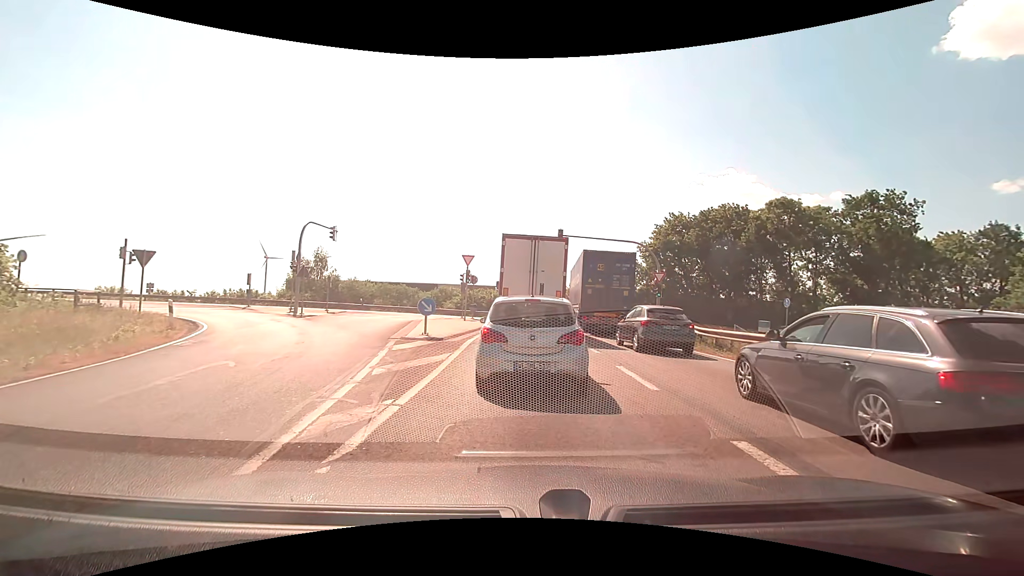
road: motorway_link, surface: asphalt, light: Day
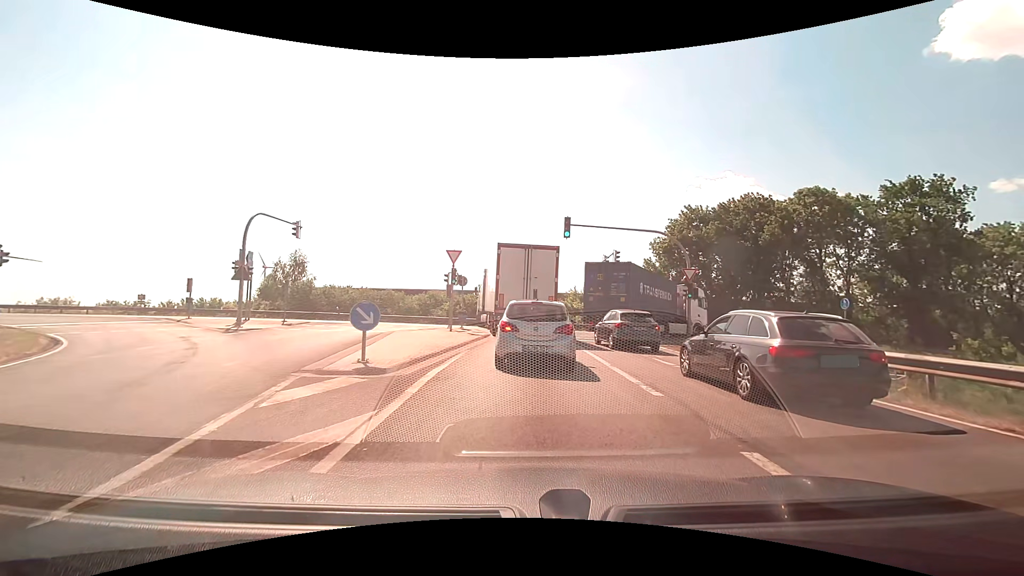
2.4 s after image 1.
(+0.2, +6.7) m; +2°
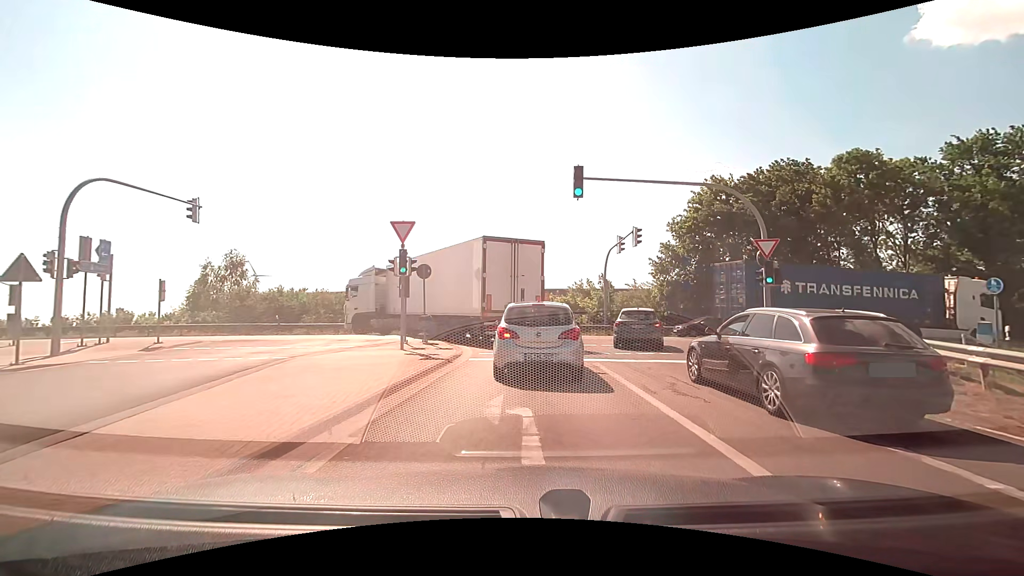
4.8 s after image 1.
(+0.1, +9.6) m; +1°
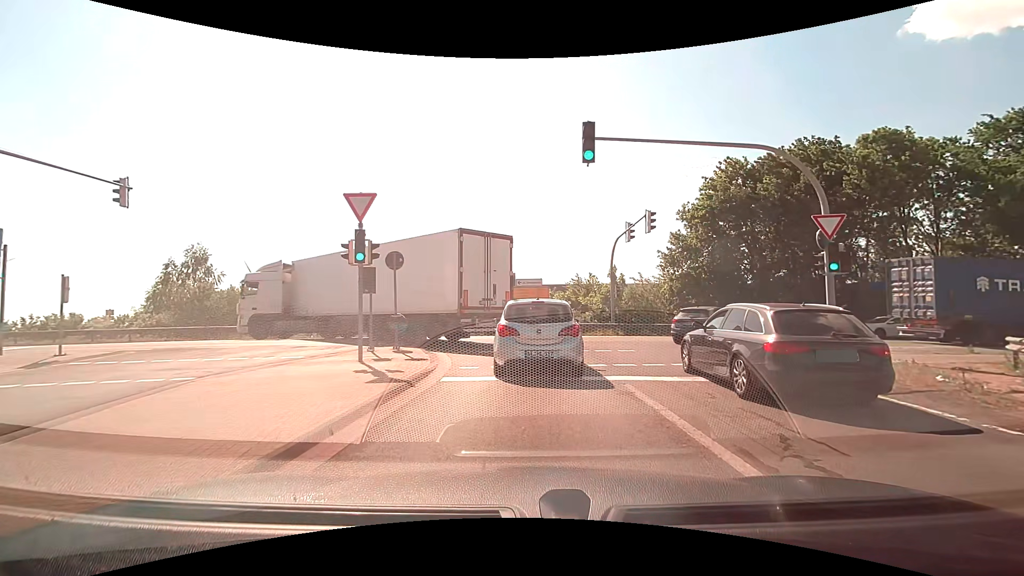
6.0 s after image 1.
(0.0, +4.0) m; 0°
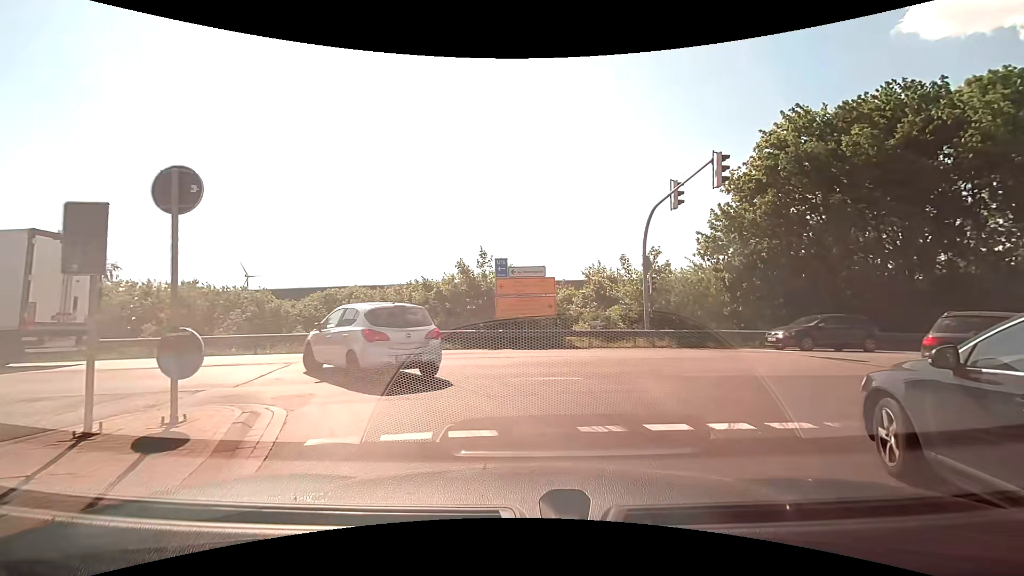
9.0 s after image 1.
(+0.1, +9.8) m; +1°
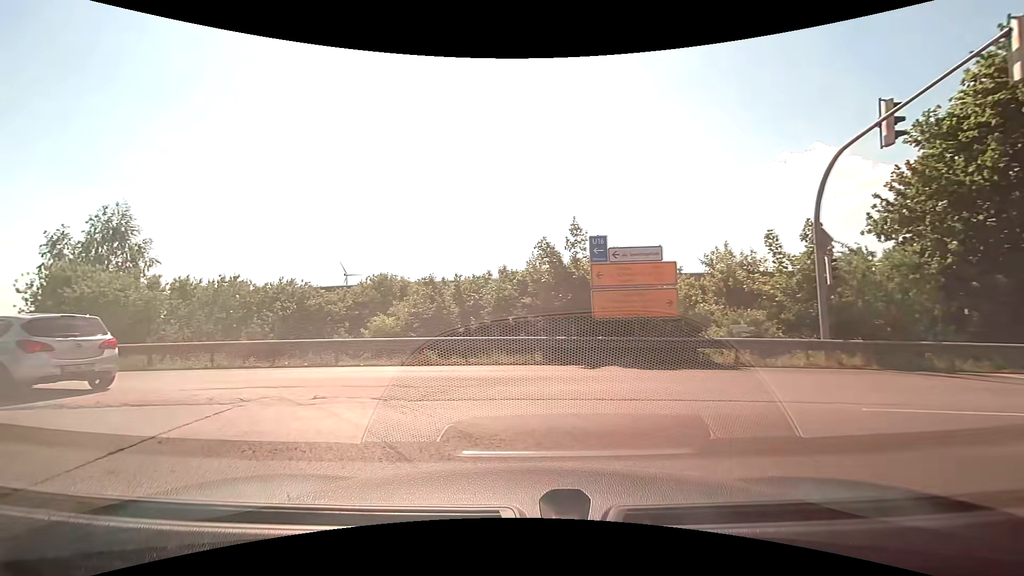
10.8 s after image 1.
(-0.4, +6.5) m; -10°
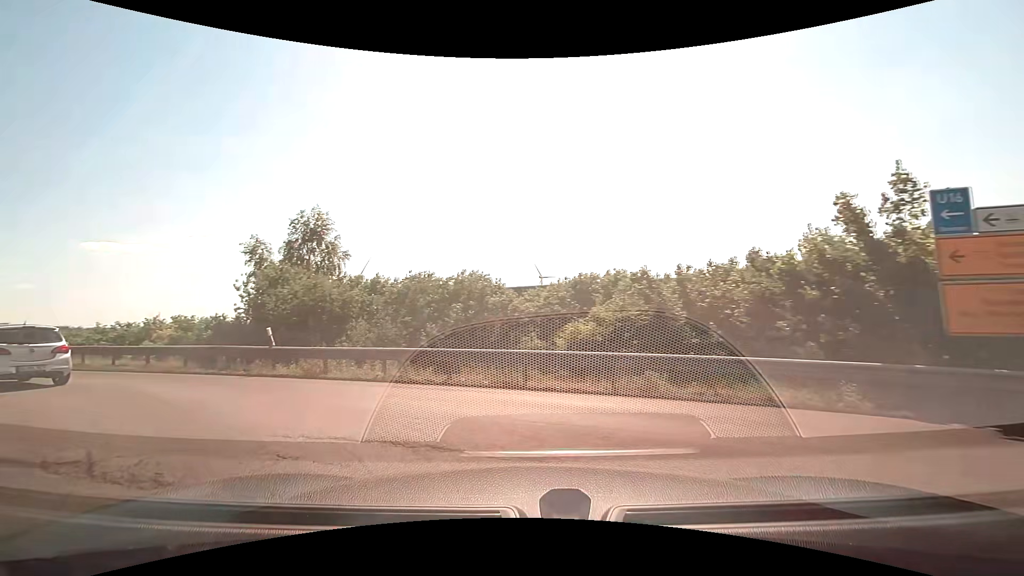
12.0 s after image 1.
(-0.8, +4.9) m; -20°
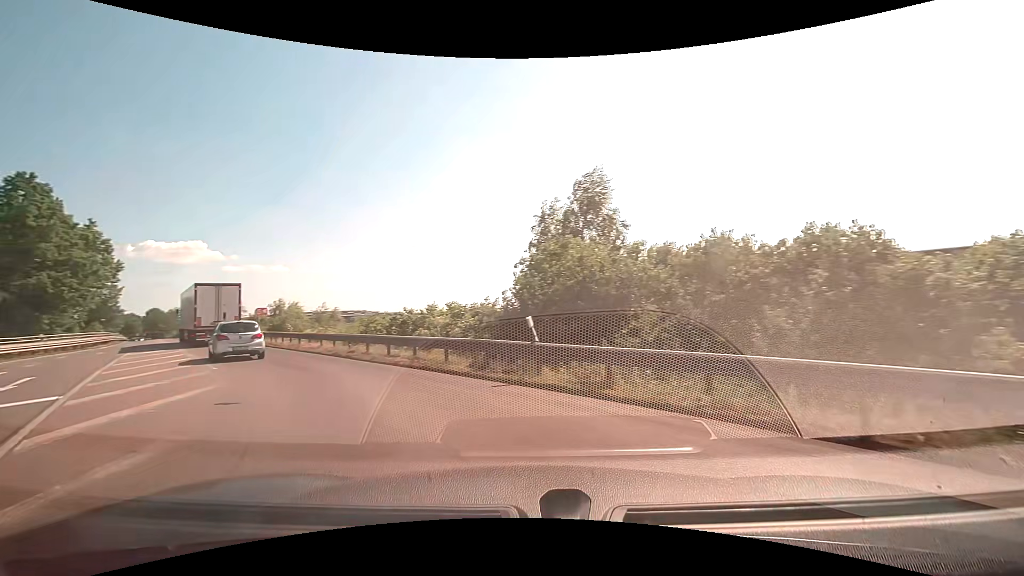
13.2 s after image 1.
(-1.4, +5.5) m; -28°
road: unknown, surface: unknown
(-3, +9) (-9, +17) (-15, +25) (-22, +33) (-28, +40) (-35, +48) (-41, +56) (-48, +63) (-55, +71) (-61, +78) m
